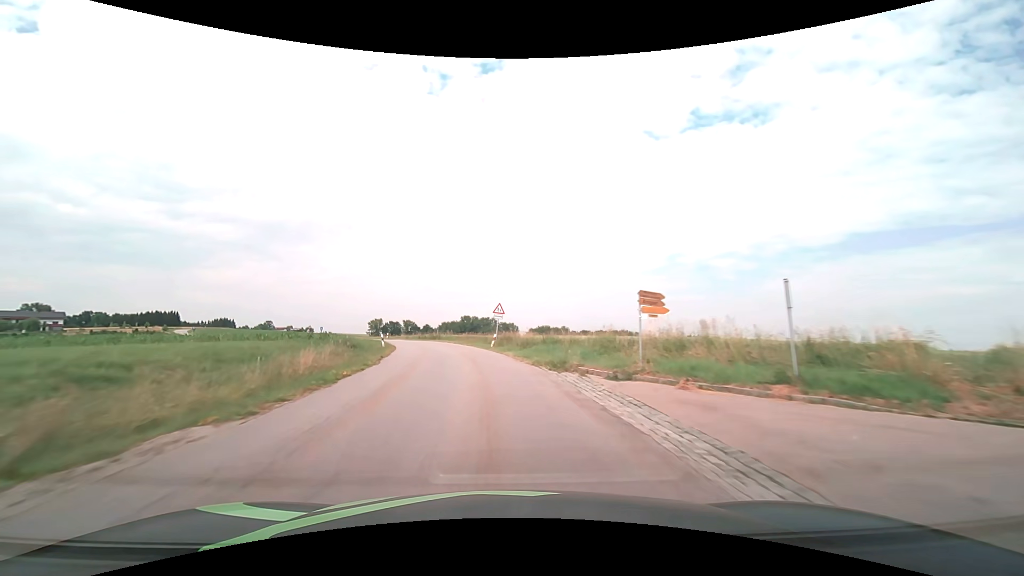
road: tertiary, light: Day
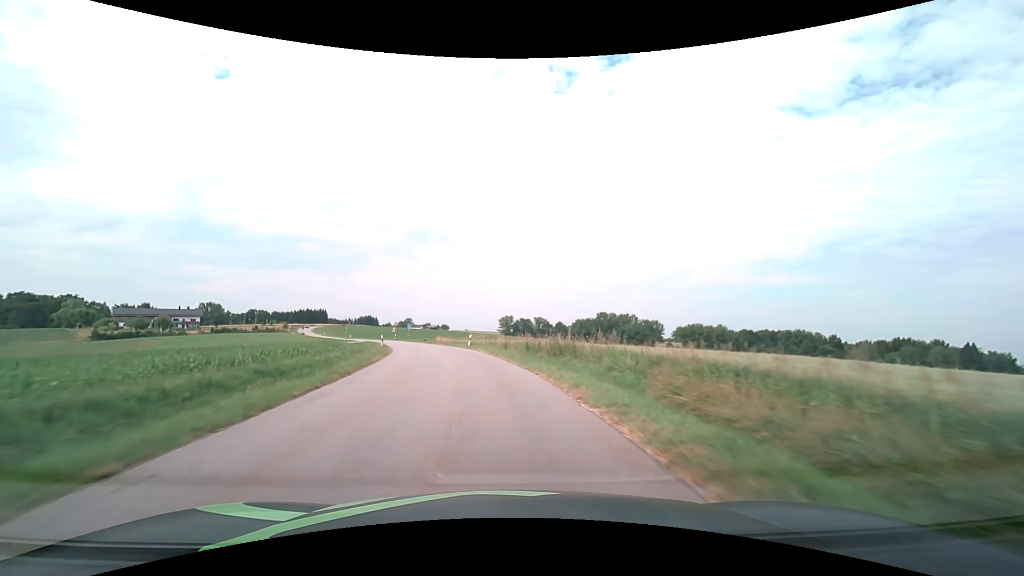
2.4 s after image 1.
(-5.7, +43.3) m; -15°
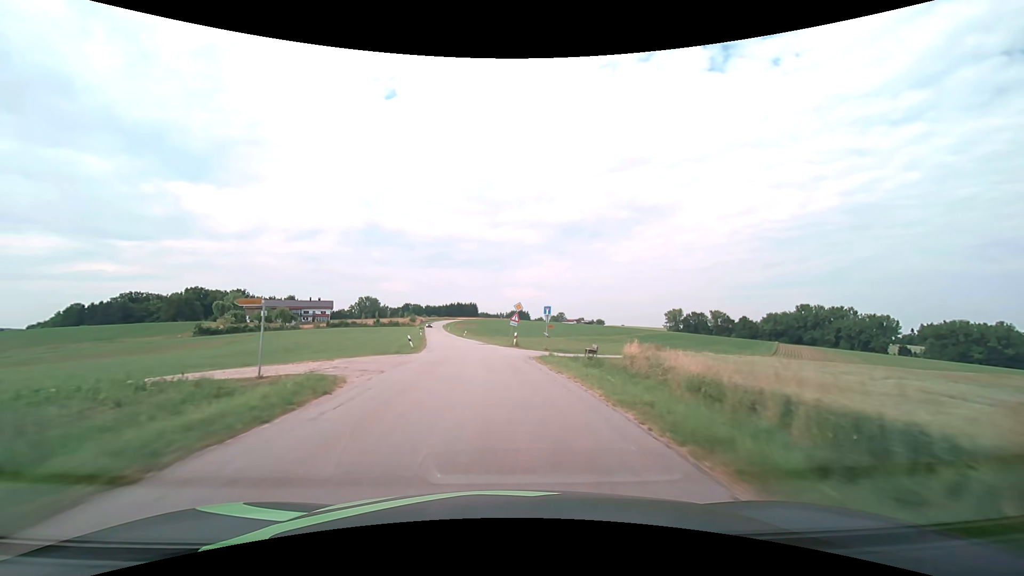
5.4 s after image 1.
(-9.4, +54.2) m; -18°
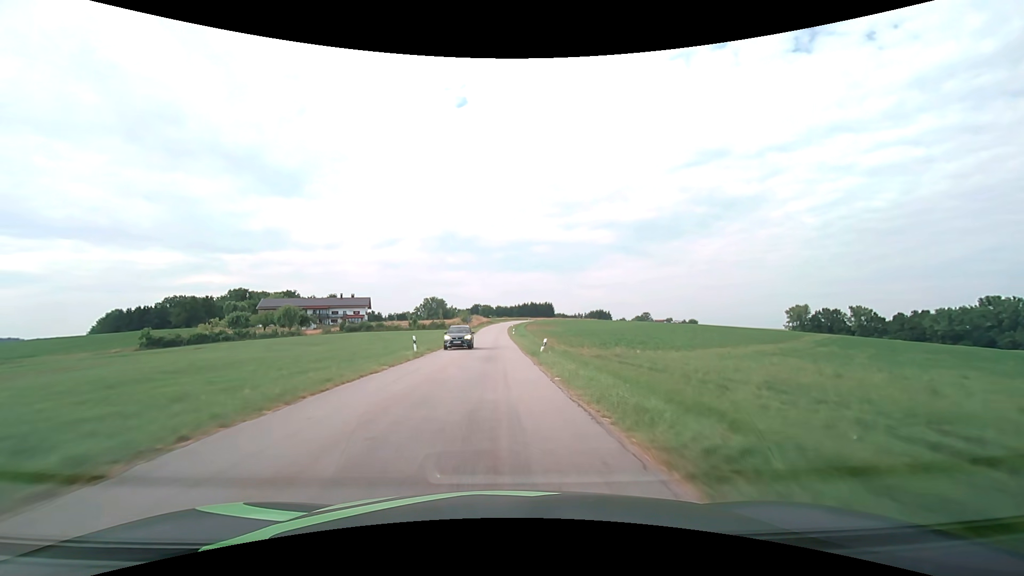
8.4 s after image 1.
(-4.8, +55.2) m; -9°
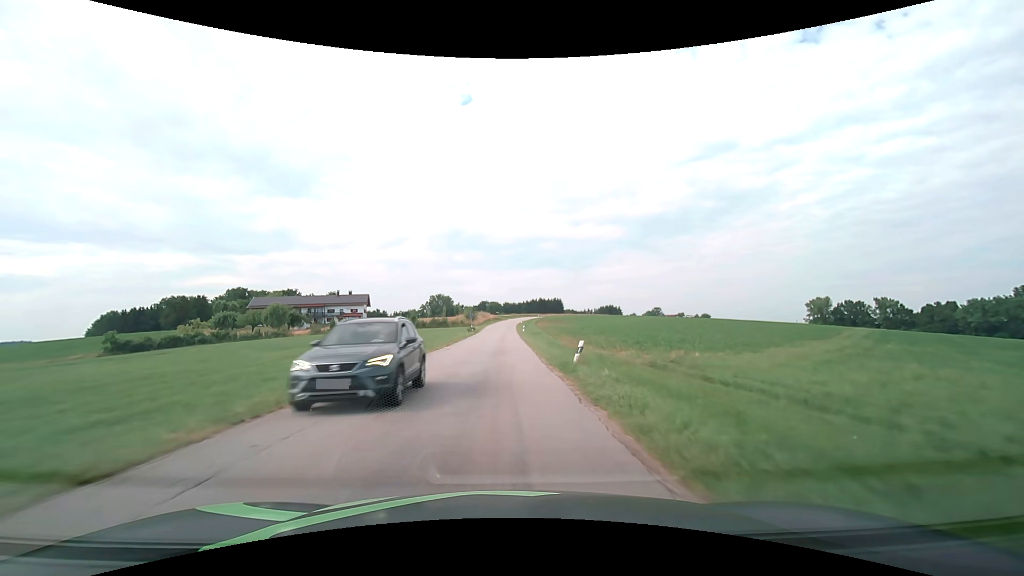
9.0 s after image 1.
(-0.1, +11.0) m; -1°
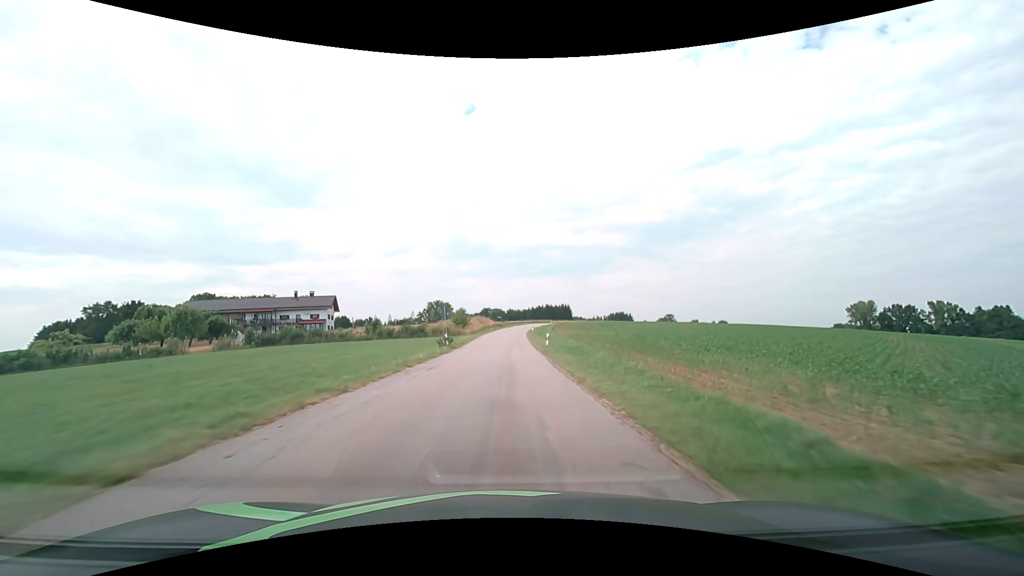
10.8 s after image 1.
(-0.5, +33.0) m; -1°
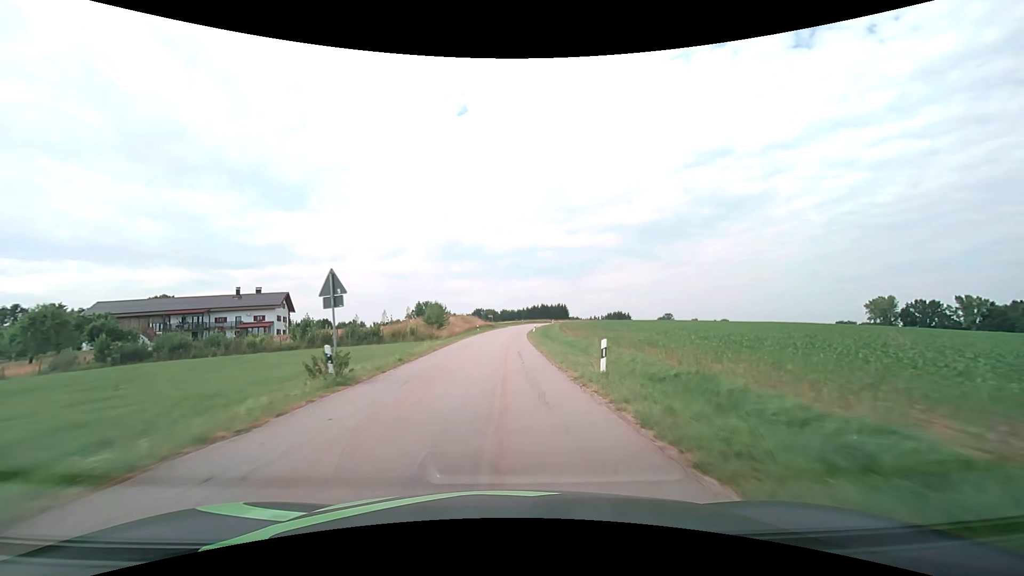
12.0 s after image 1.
(+0.2, +21.8) m; +1°
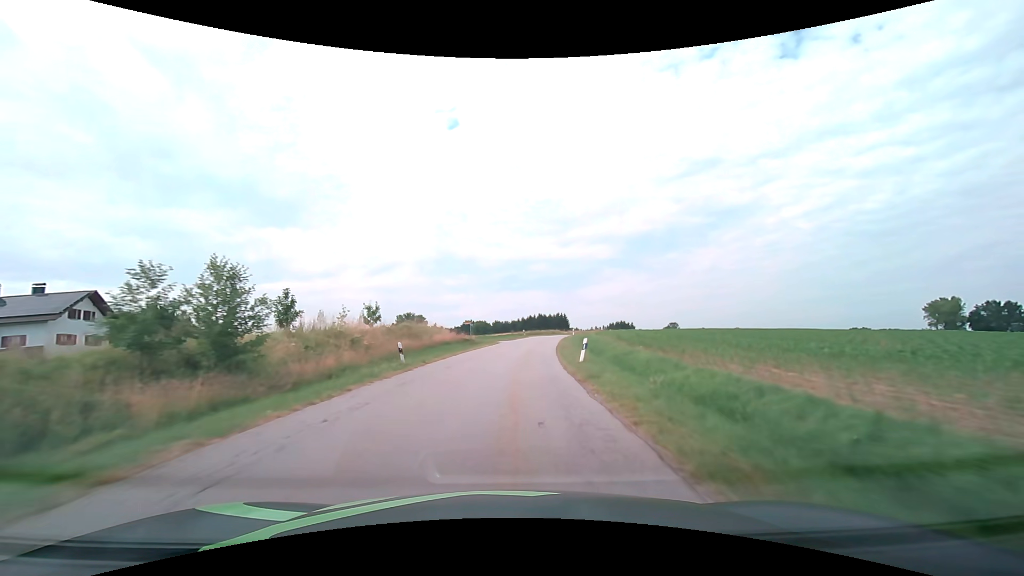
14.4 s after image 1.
(+0.2, +43.2) m; +1°
(0, +10) (0, +20) (+1, +30) (+2, +40) (+3, +50) (+5, +60) (+6, +70) (+9, +79) (+11, +89) (+14, +99) m
